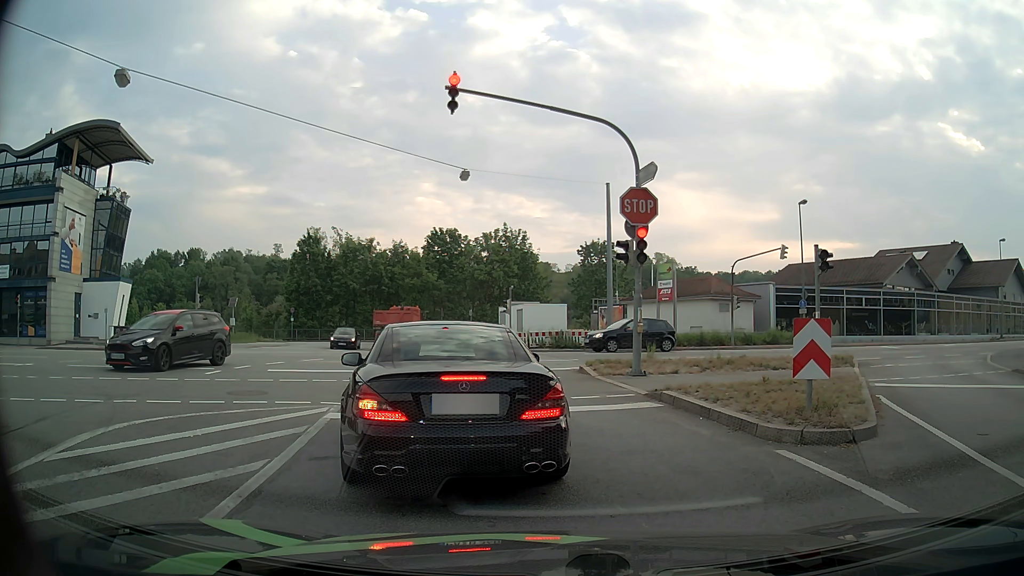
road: tertiary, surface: asphalt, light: Day
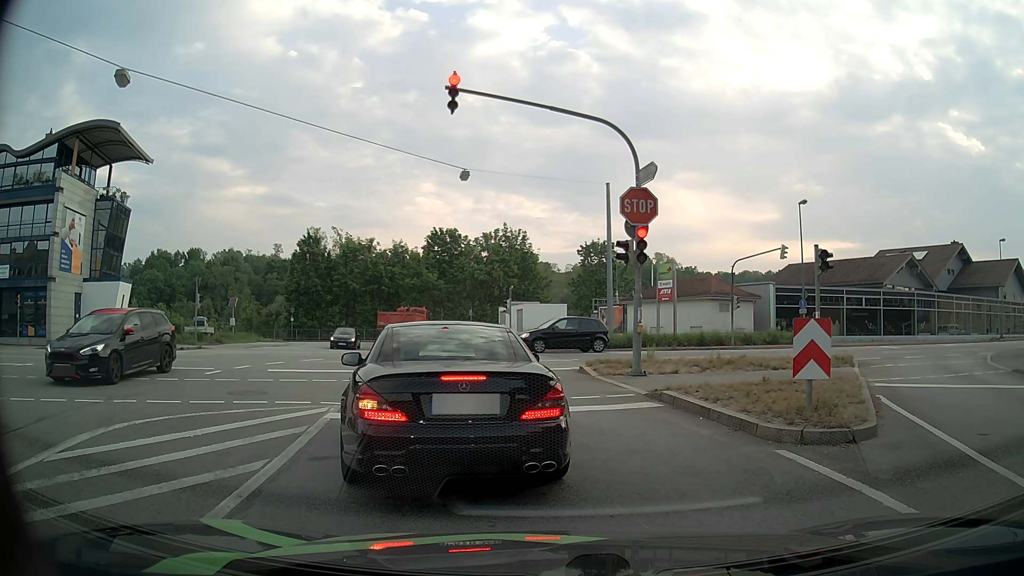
(0.0, 0.0) m; 0°
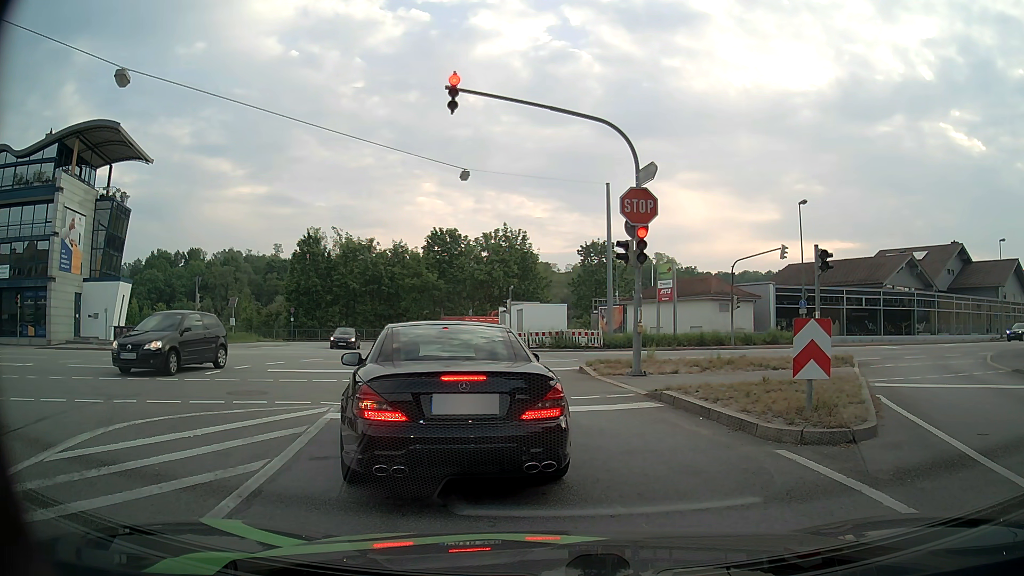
(0.0, 0.0) m; 0°
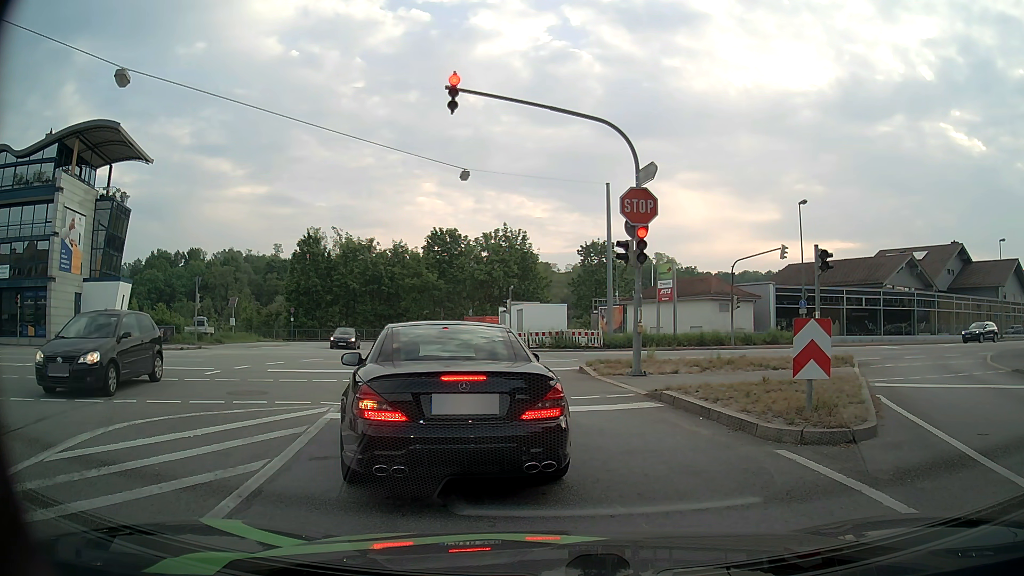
(0.0, 0.0) m; 0°
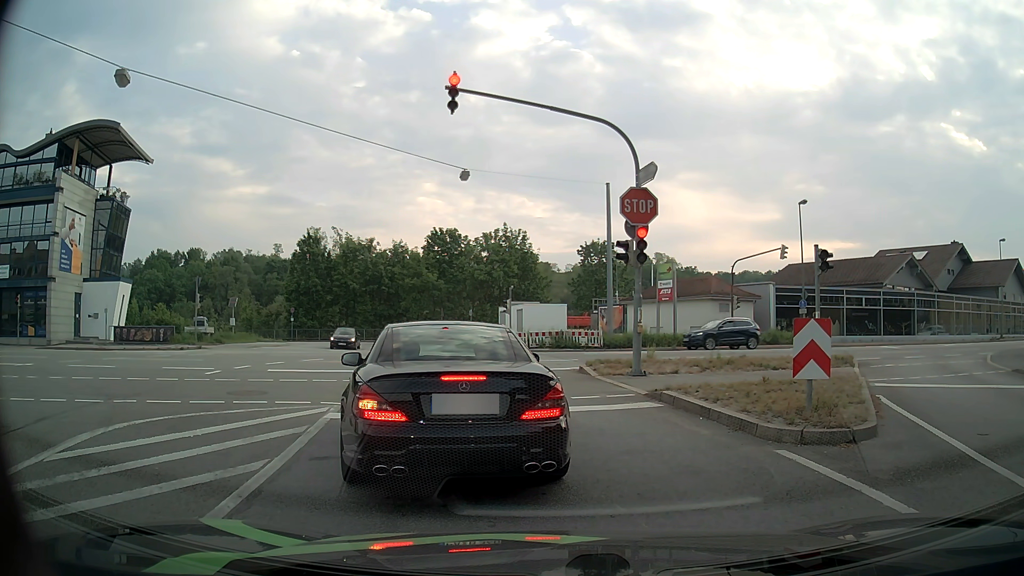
(0.0, 0.0) m; 0°
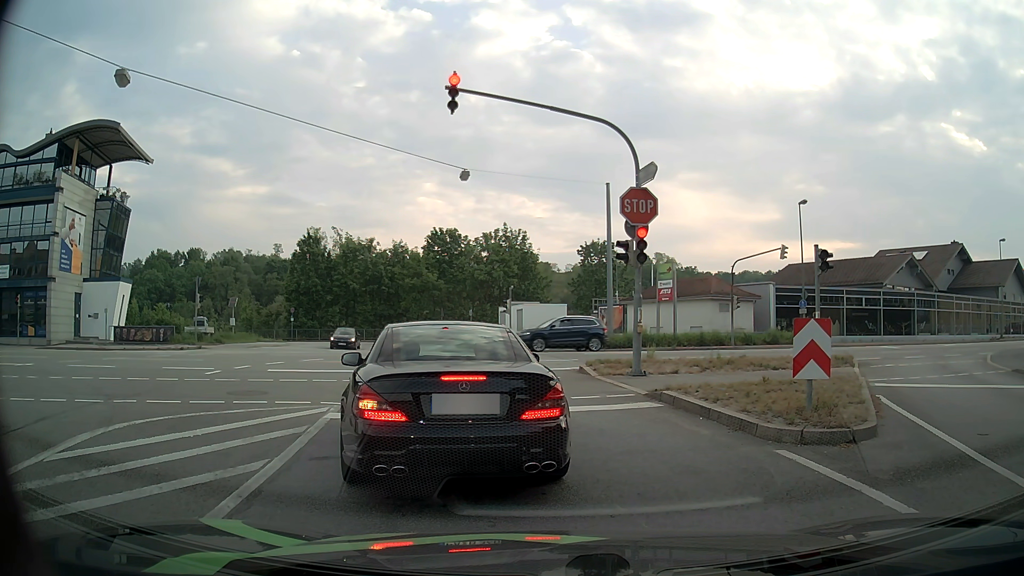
(0.0, 0.0) m; 0°
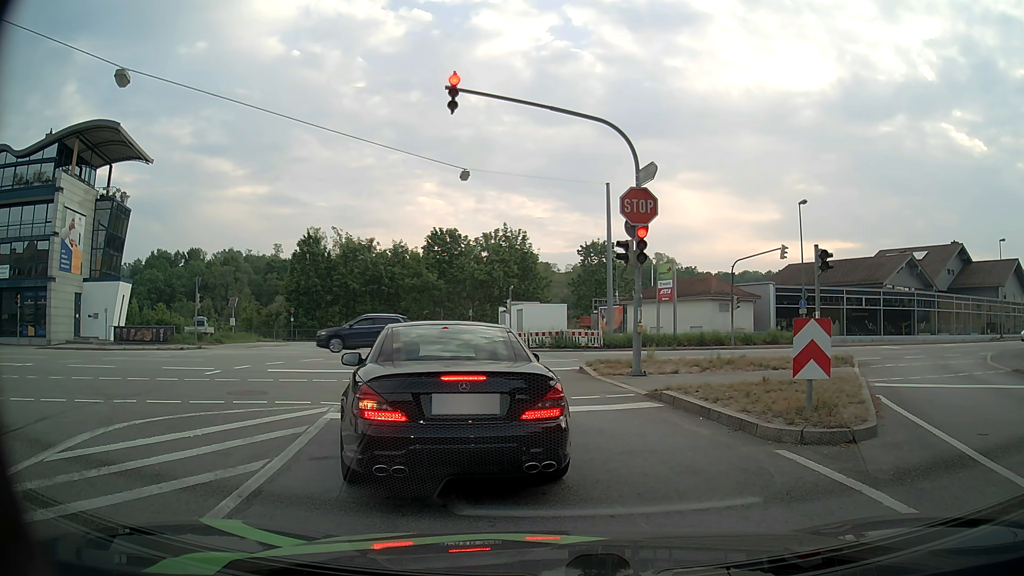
(0.0, 0.0) m; 0°
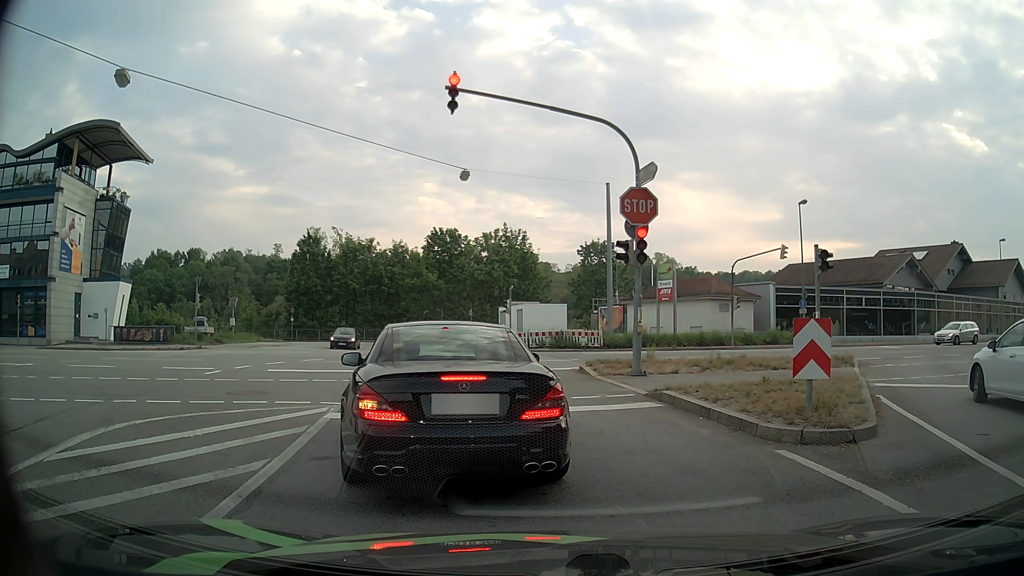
(0.0, 0.0) m; 0°
(-1, +10) (-3, +20) (-6, +29) (-9, +39) (-11, +49) (-10, +58) (-3, +66) (+5, +71) (+14, +77) (+22, +82) m
